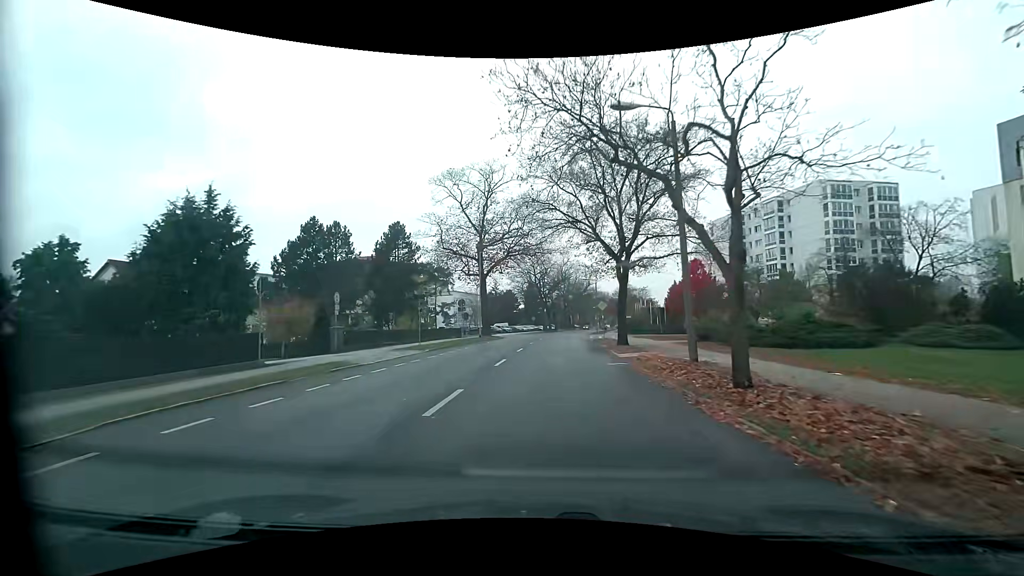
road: tertiary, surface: asphalt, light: Day
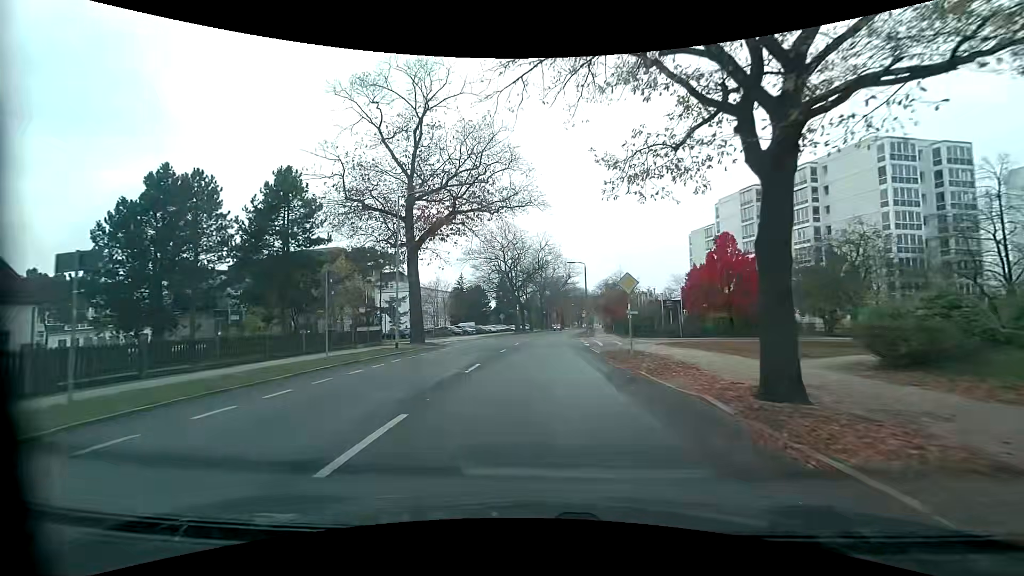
(+1.0, +20.7) m; +4°
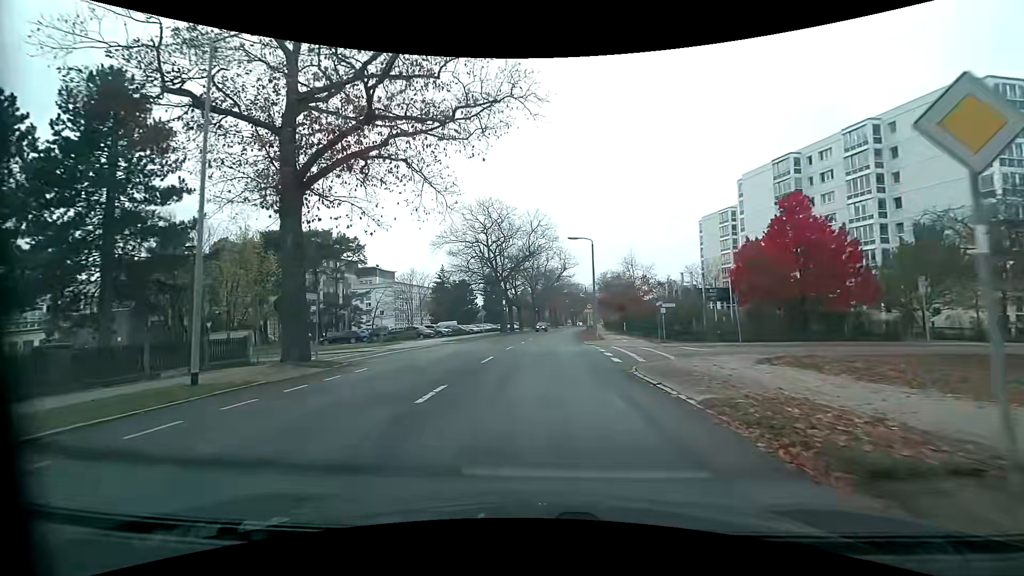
(+0.1, +15.3) m; +1°
(0, +10) (0, +20) (0, +30) (+1, +40) (+1, +50) (+2, +60) (+3, +70) (+4, +80) (+4, +90) (+5, +100) m
